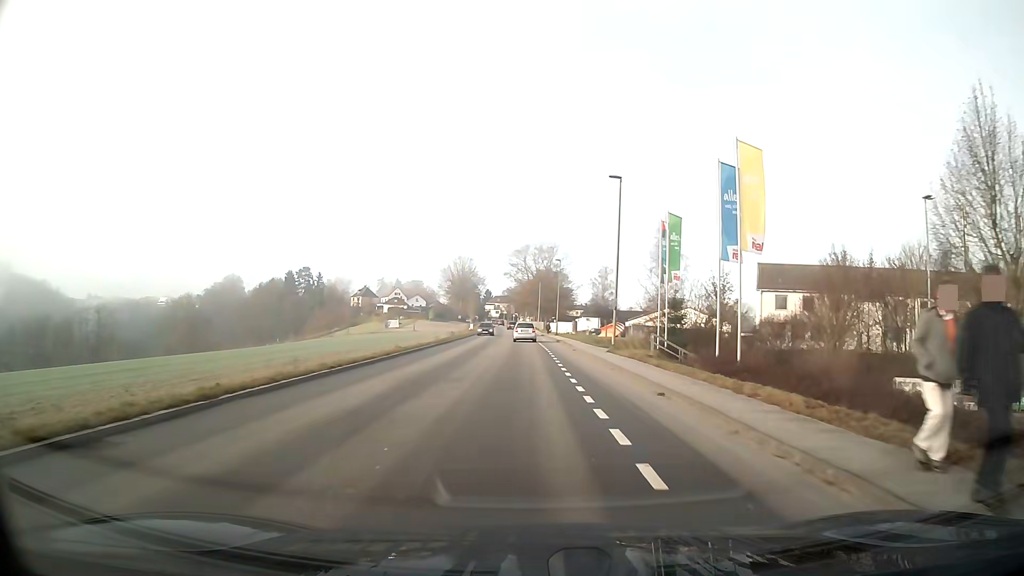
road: tertiary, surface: asphalt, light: Day
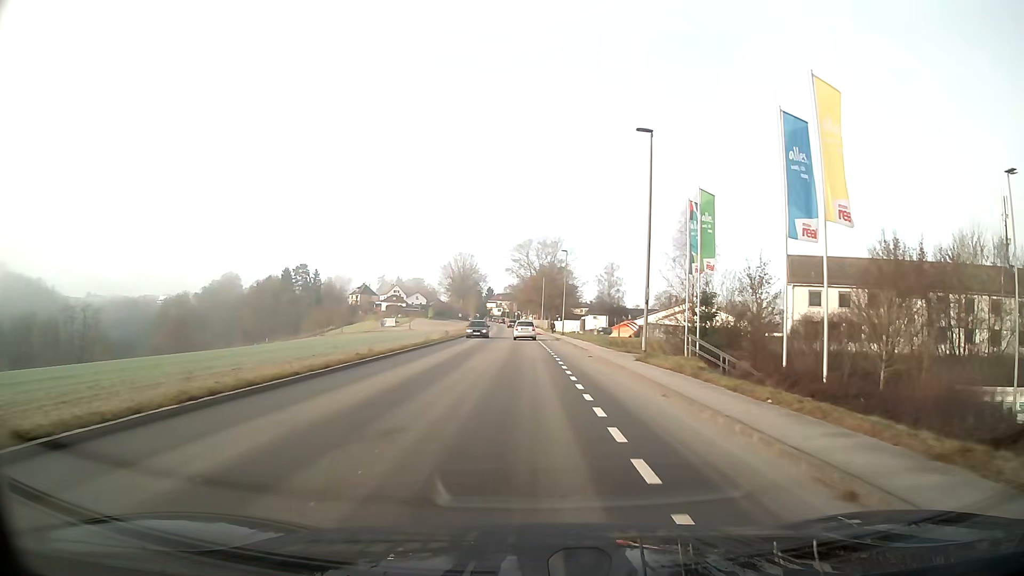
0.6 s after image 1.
(0.0, +7.8) m; 0°
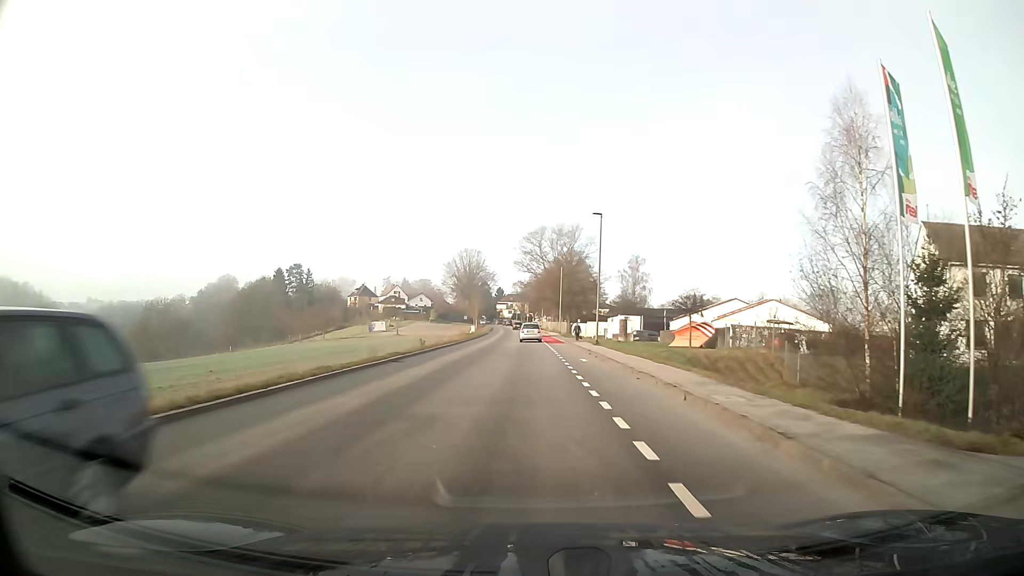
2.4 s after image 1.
(-0.2, +23.2) m; -1°
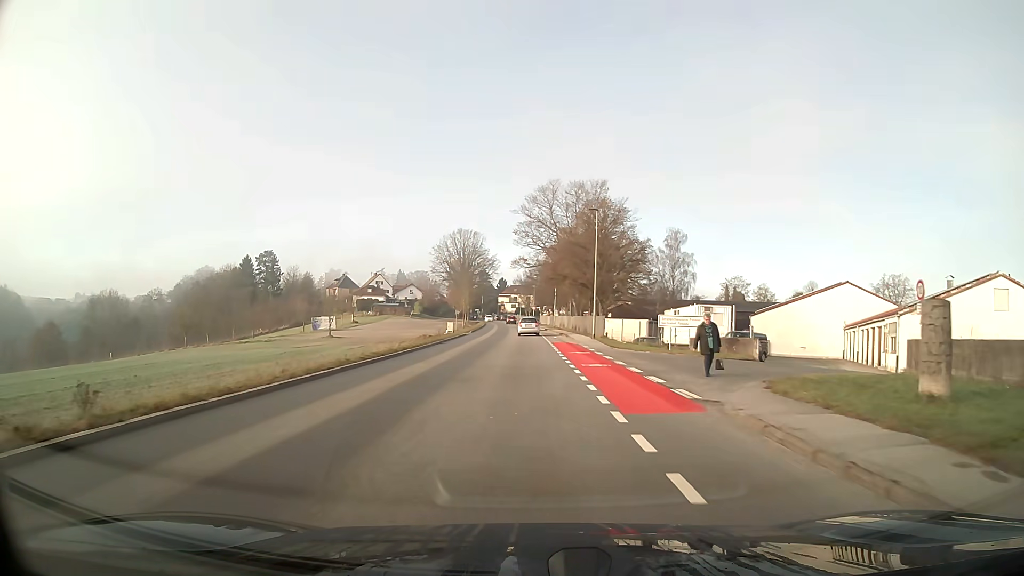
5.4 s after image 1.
(-0.2, +38.0) m; -1°
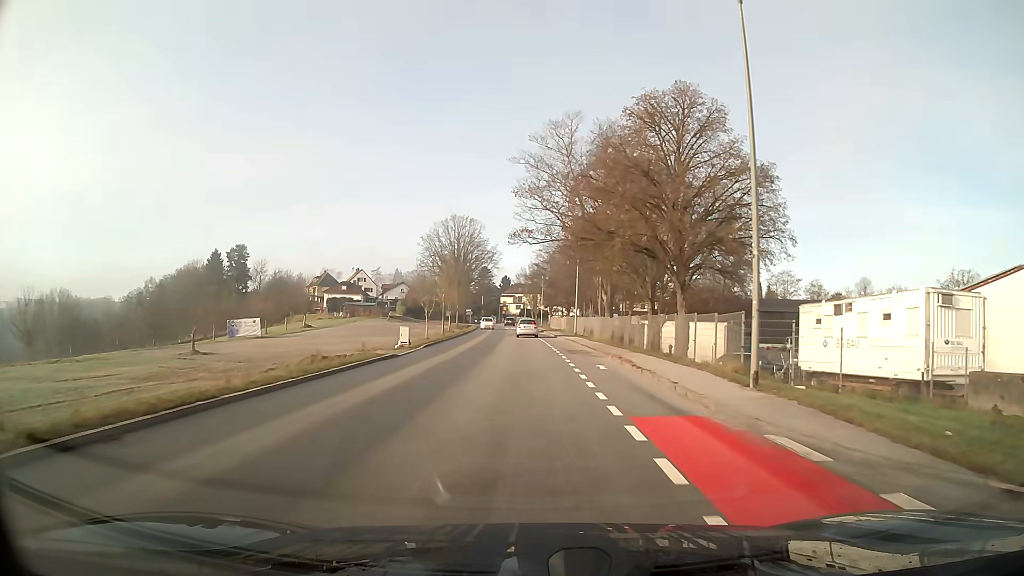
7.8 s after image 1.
(-0.1, +29.5) m; -1°
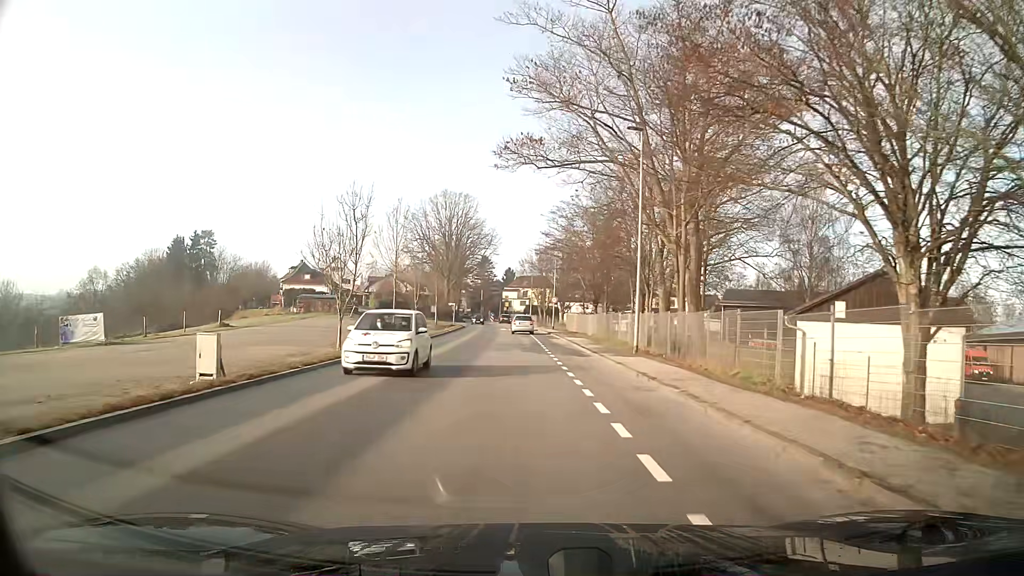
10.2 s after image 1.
(-0.1, +28.1) m; 0°
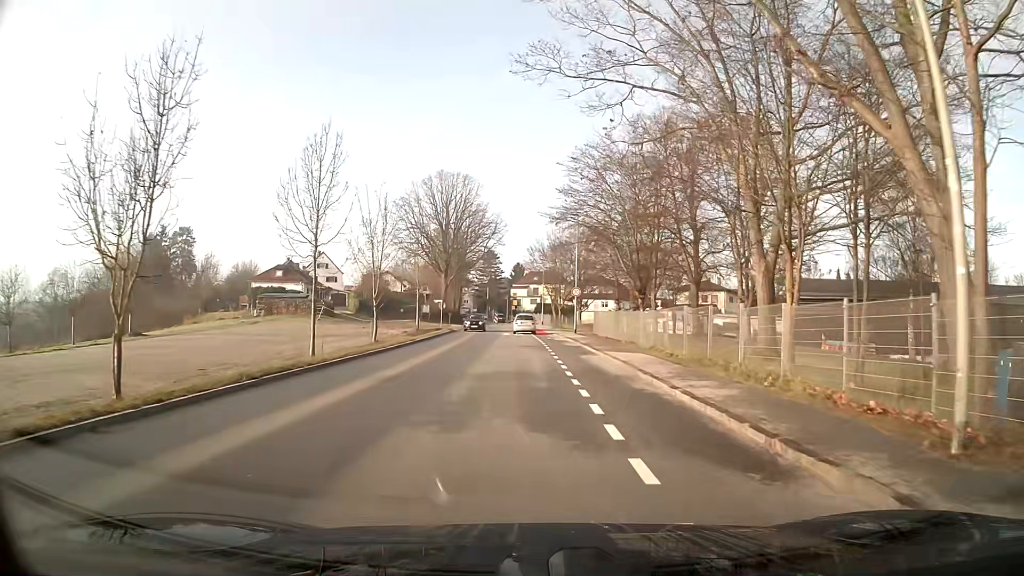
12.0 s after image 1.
(-0.1, +18.1) m; -1°
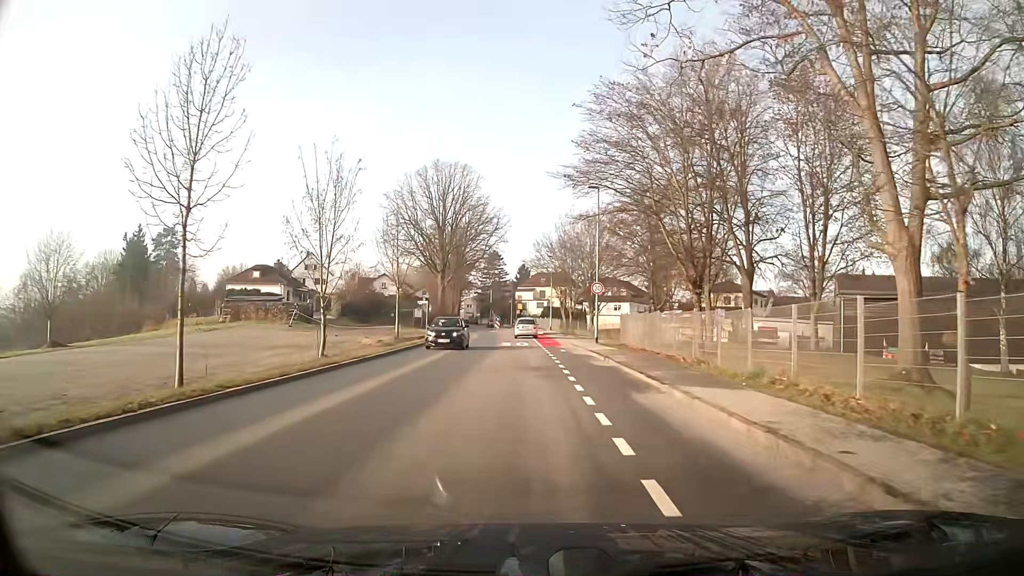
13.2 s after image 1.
(-0.1, +10.8) m; -1°
(0, +10) (0, +20) (0, +30) (0, +40) (-1, +50) (-1, +60) (-1, +70) (-2, +80) (-3, +90) (-5, +100) m
